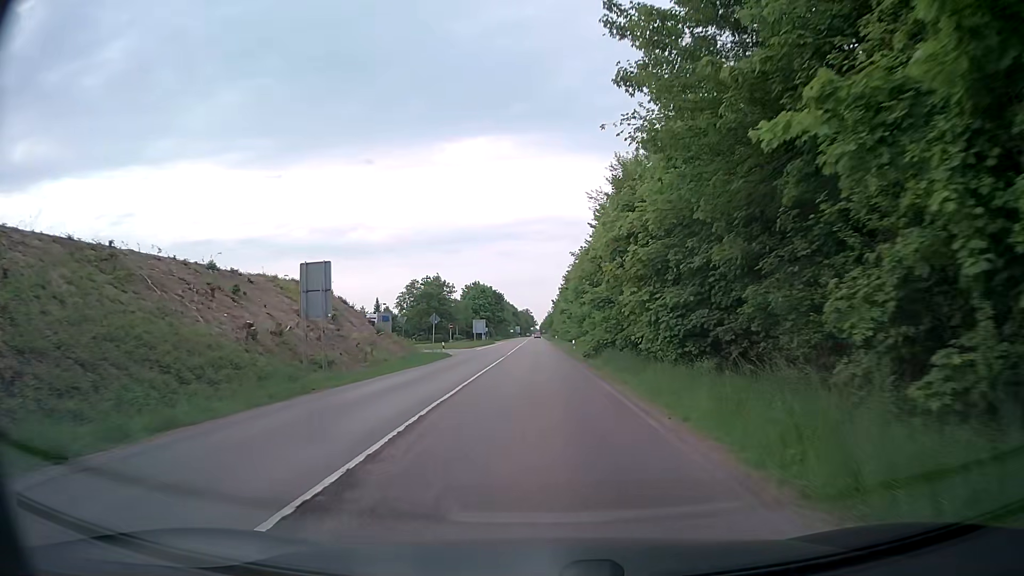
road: secondary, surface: asphalt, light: Day
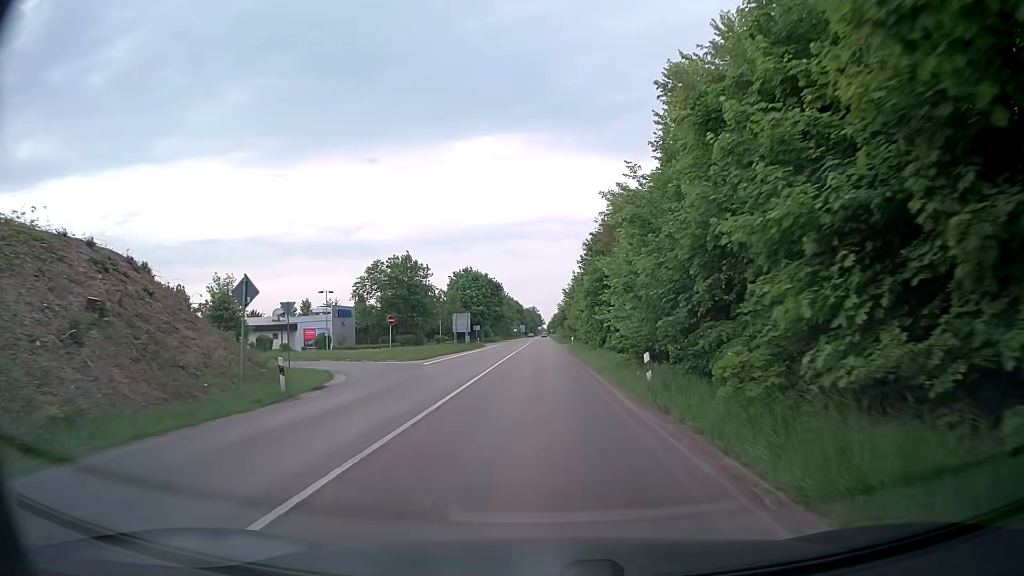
(-0.3, +31.1) m; -1°
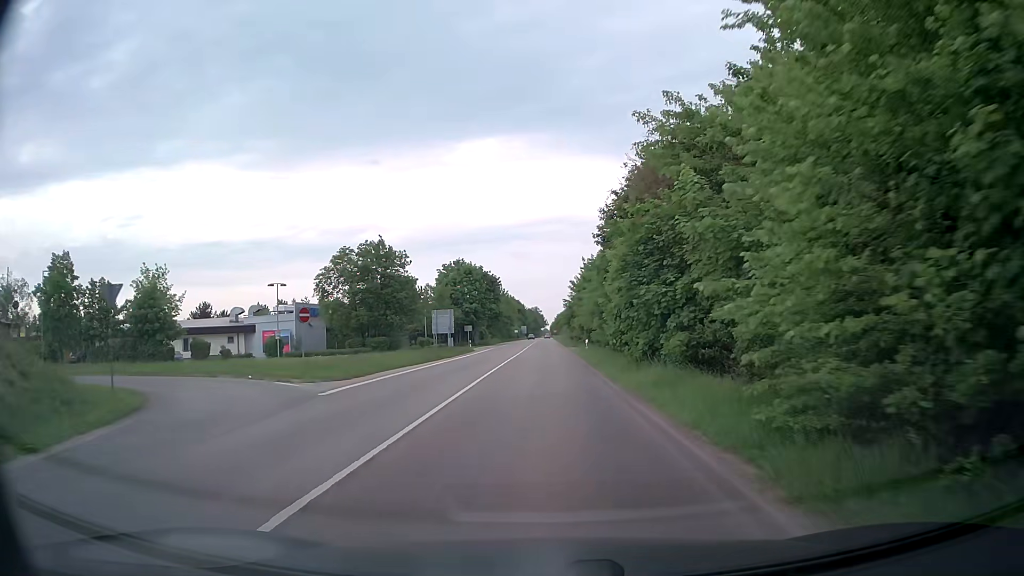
(-0.1, +15.6) m; 0°
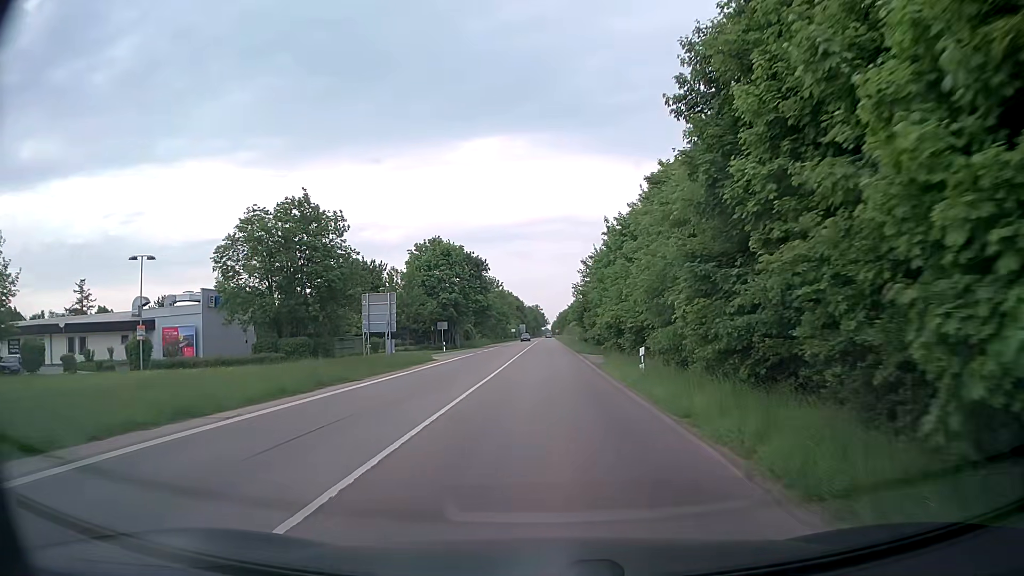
(0.0, +23.4) m; 0°
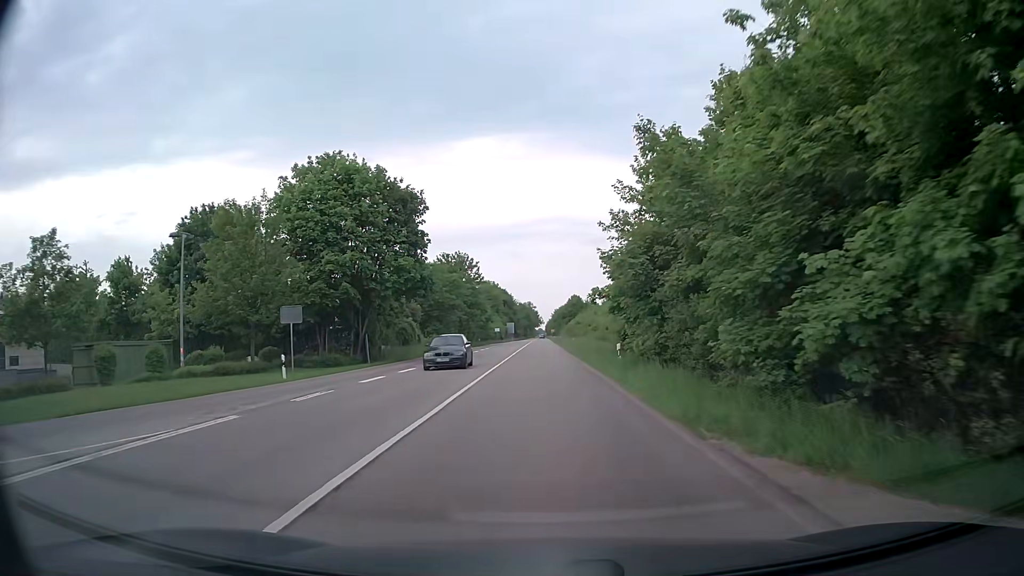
(+0.3, +38.9) m; 0°
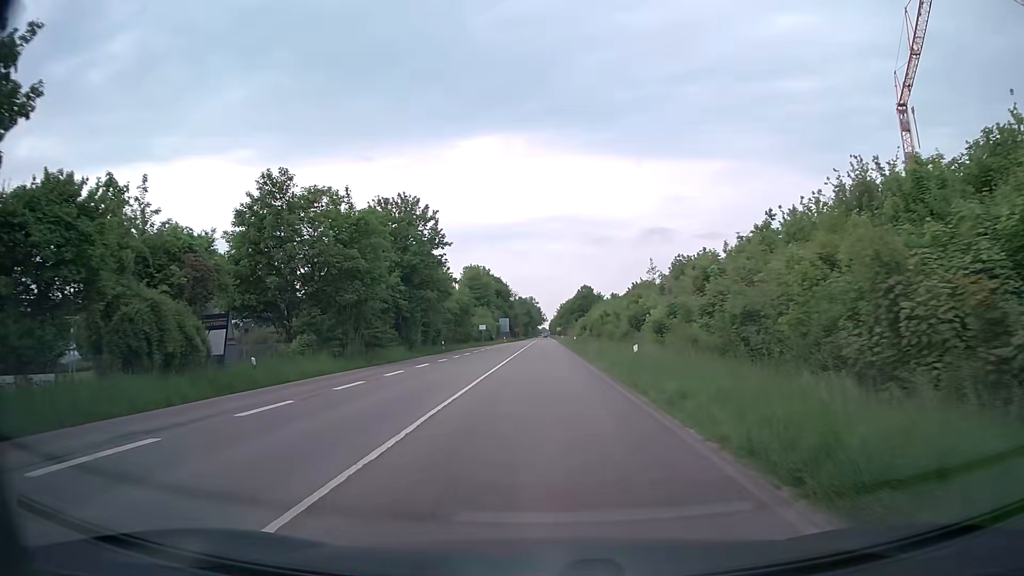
(+0.1, +38.9) m; 0°
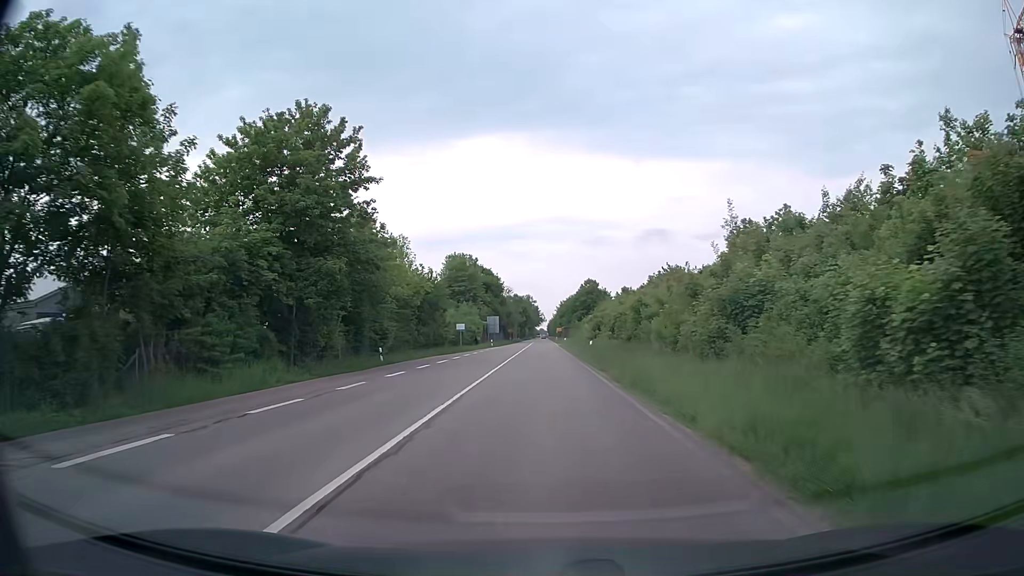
(+0.1, +23.3) m; +1°
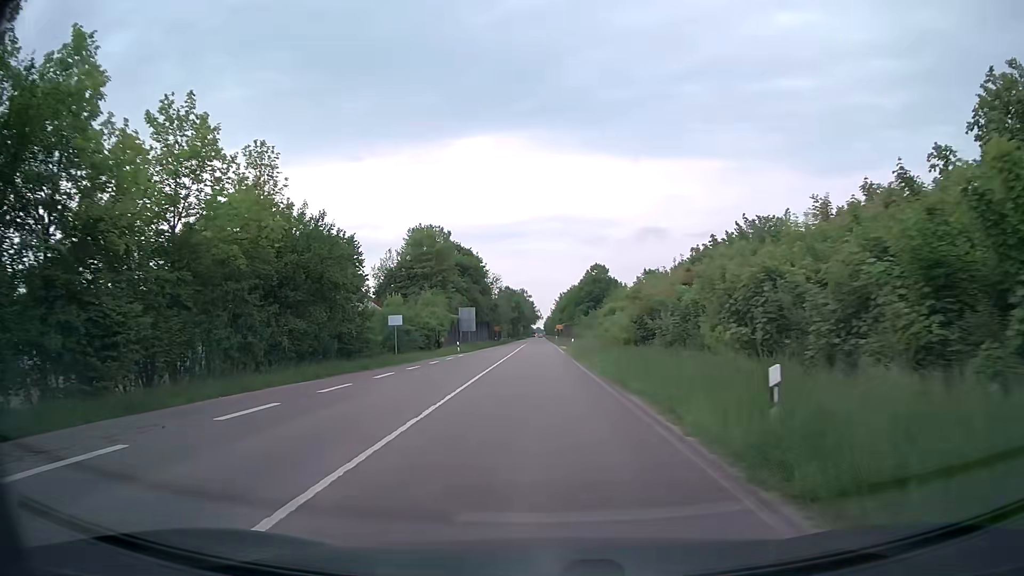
(-0.1, +31.1) m; 0°
(0, +10) (0, +20) (0, +30) (0, +40) (0, +50) (0, +60) (0, +70) (0, +80) (0, +90) (0, +100) m
